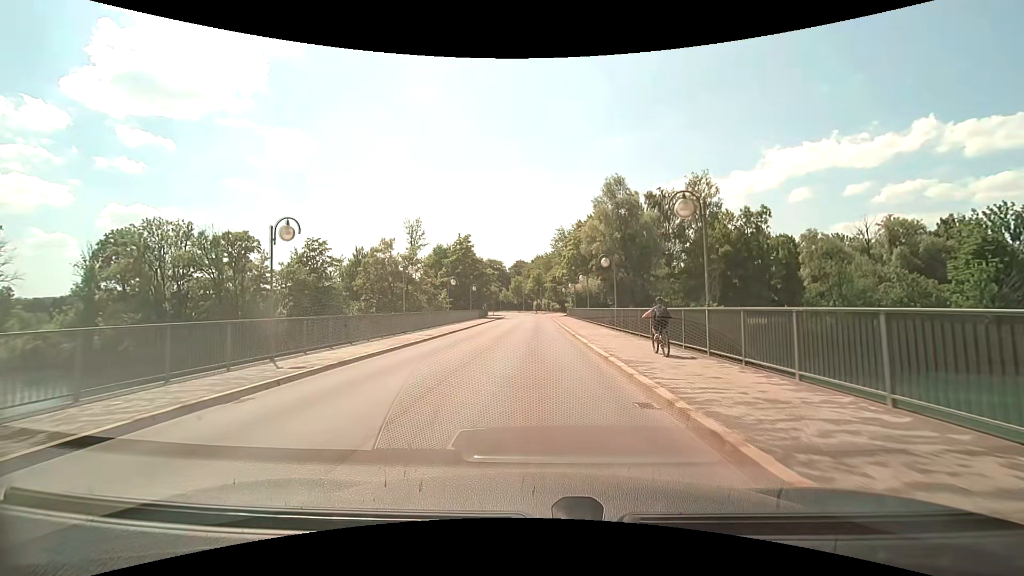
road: tertiary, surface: asphalt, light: Day
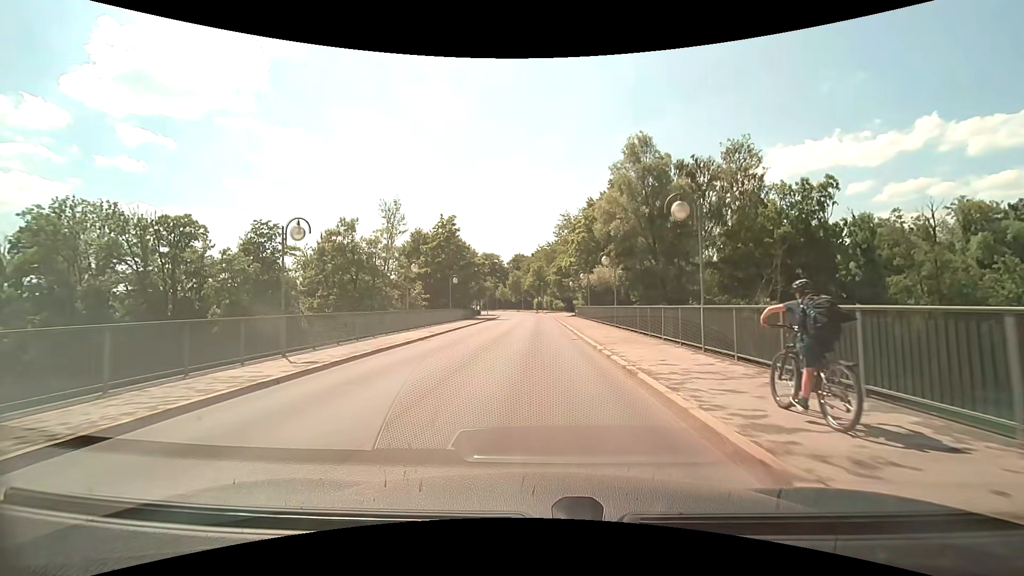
(-0.1, +14.4) m; 0°
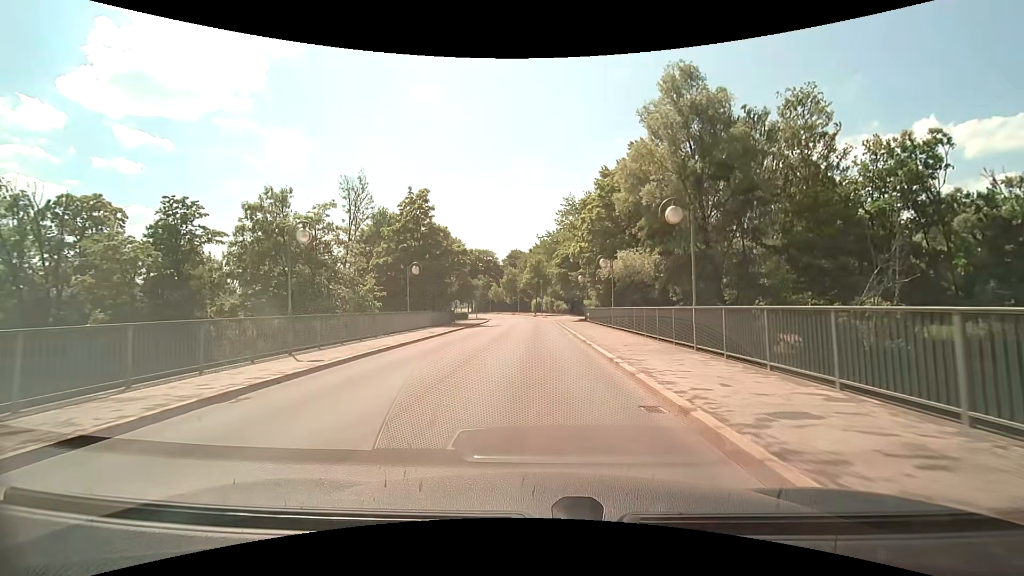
(0.0, +14.4) m; 0°
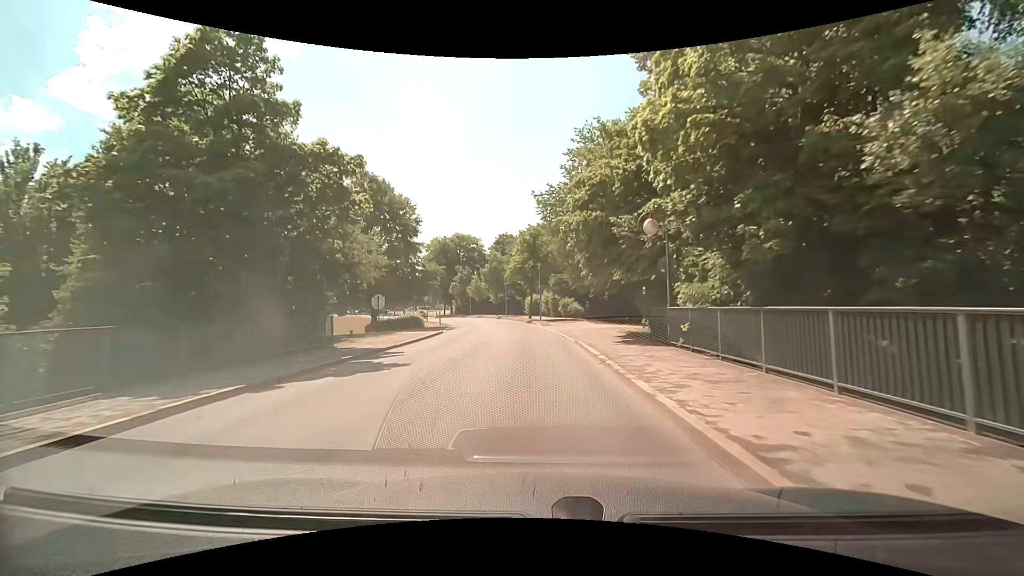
(+0.1, +28.0) m; 0°
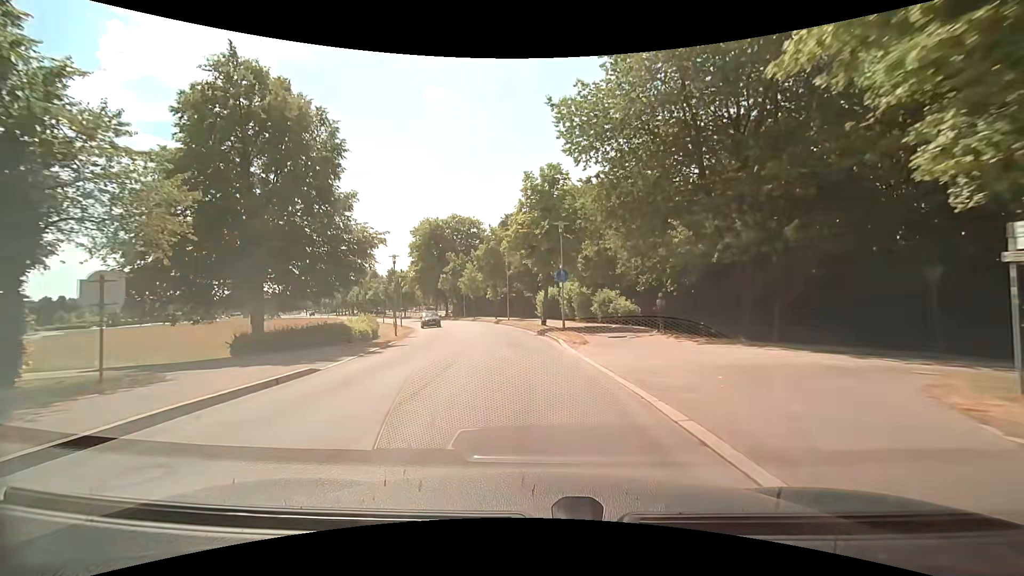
(-0.2, +20.5) m; -2°
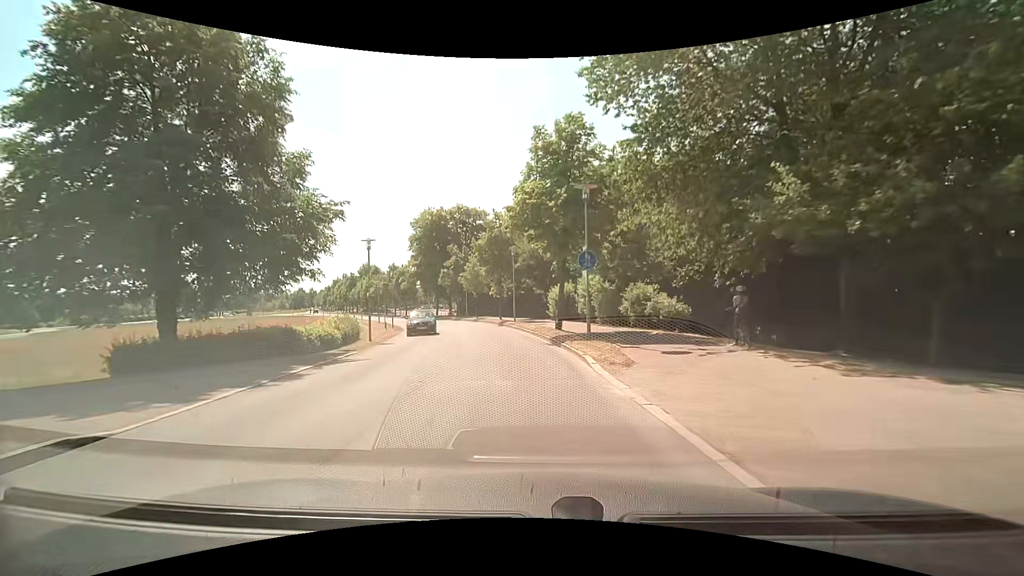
(0.0, +6.8) m; -1°
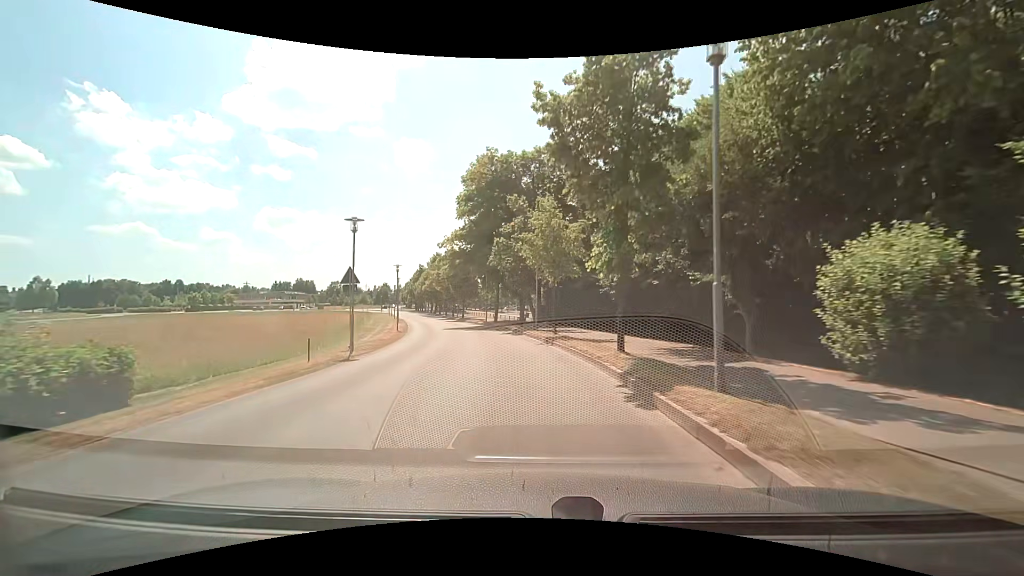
(-2.5, +27.2) m; -11°
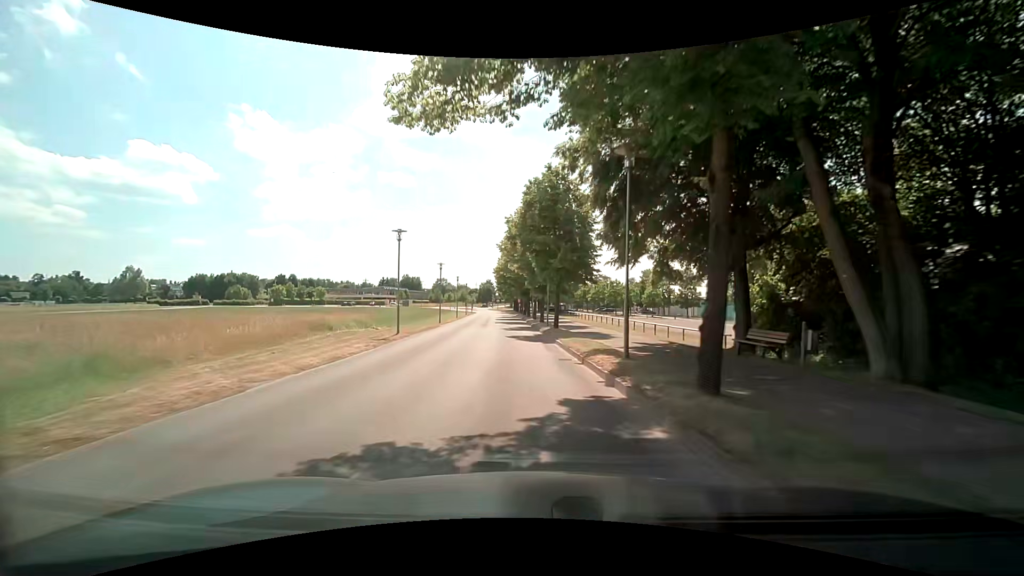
(-3.8, +35.5) m; -12°
(0, +10) (-1, +20) (-2, +30) (-3, +40) (-4, +50) (-4, +60) (-5, +70) (-6, +80) (-7, +90) (-8, +100) m
